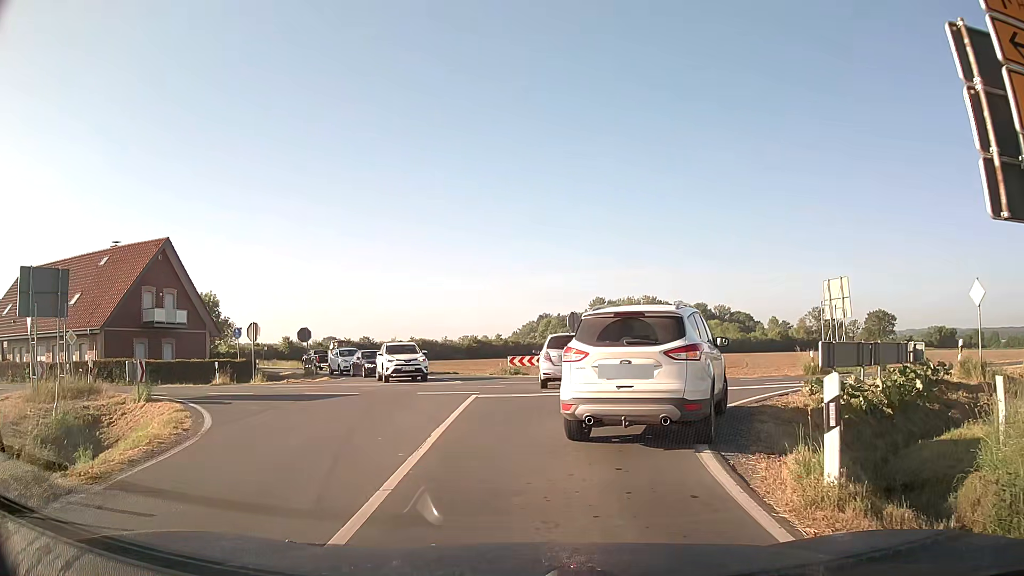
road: secondary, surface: asphalt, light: Day
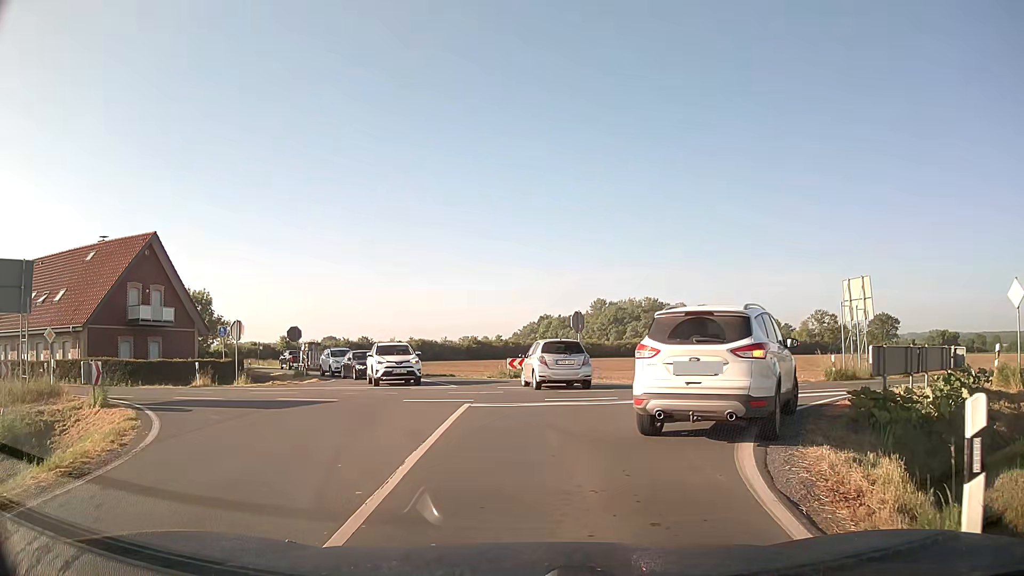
(0.0, +2.0) m; 0°
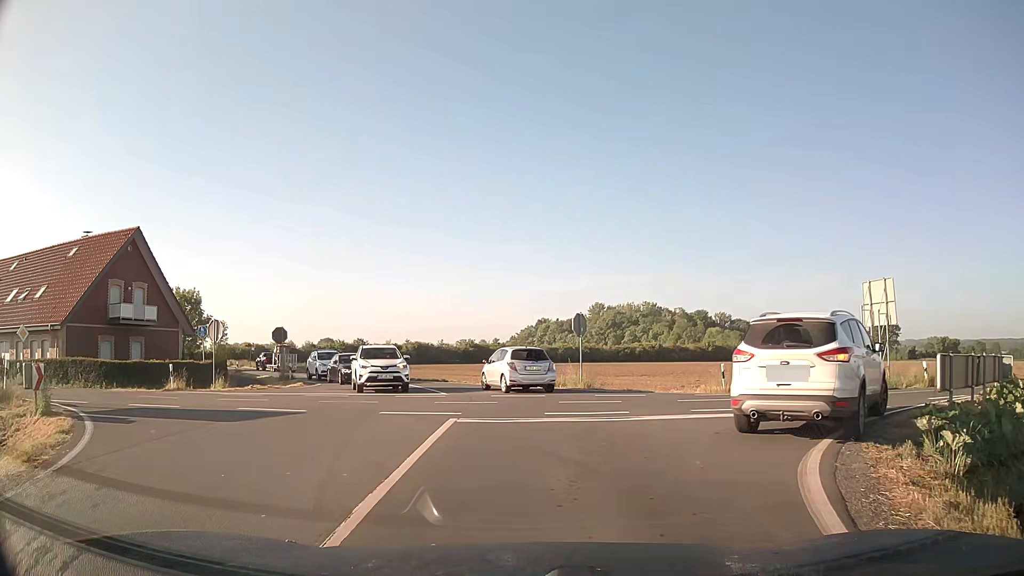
(0.0, +2.2) m; 0°
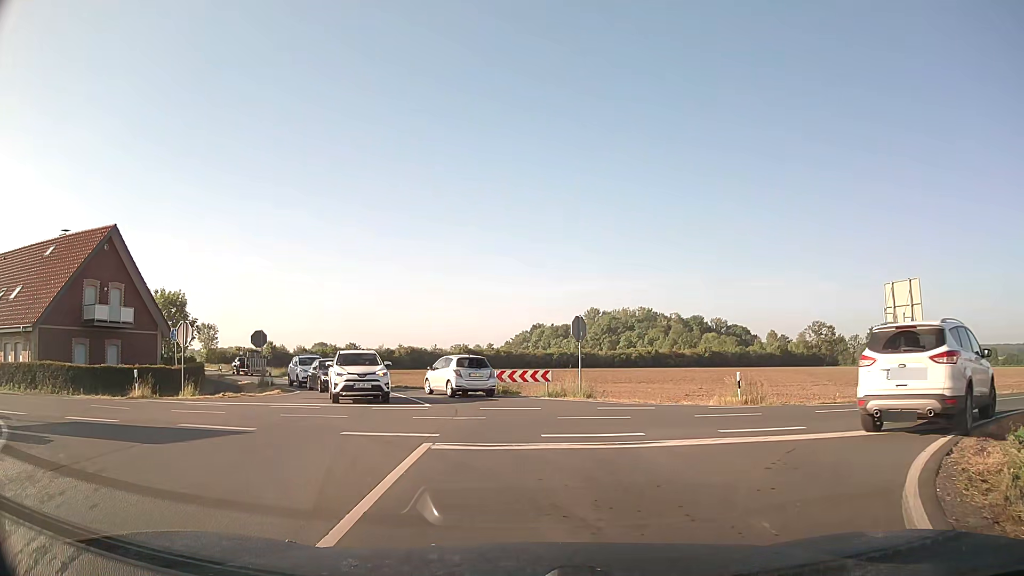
(0.0, +2.4) m; +1°
